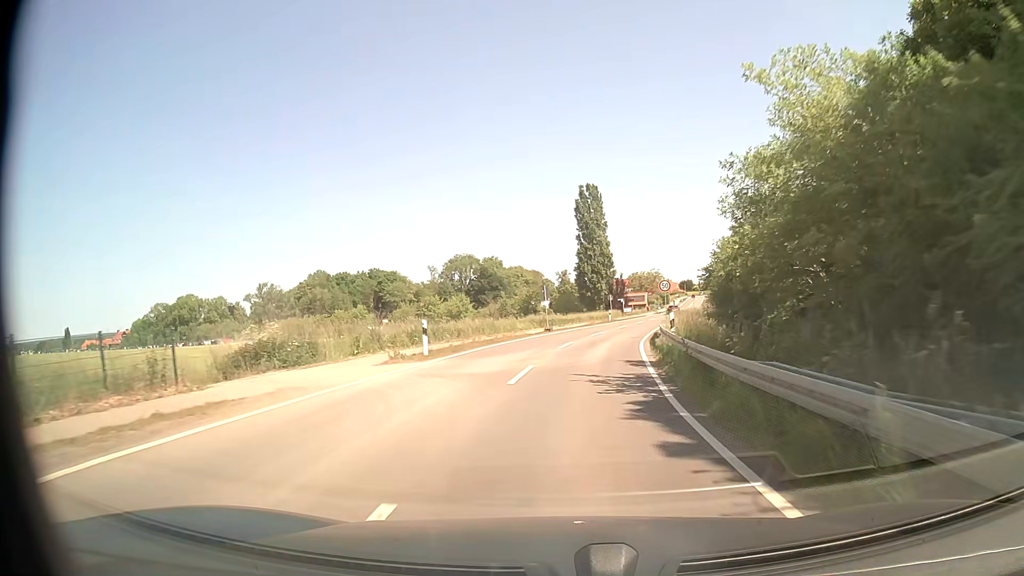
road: tertiary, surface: asphalt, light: Day
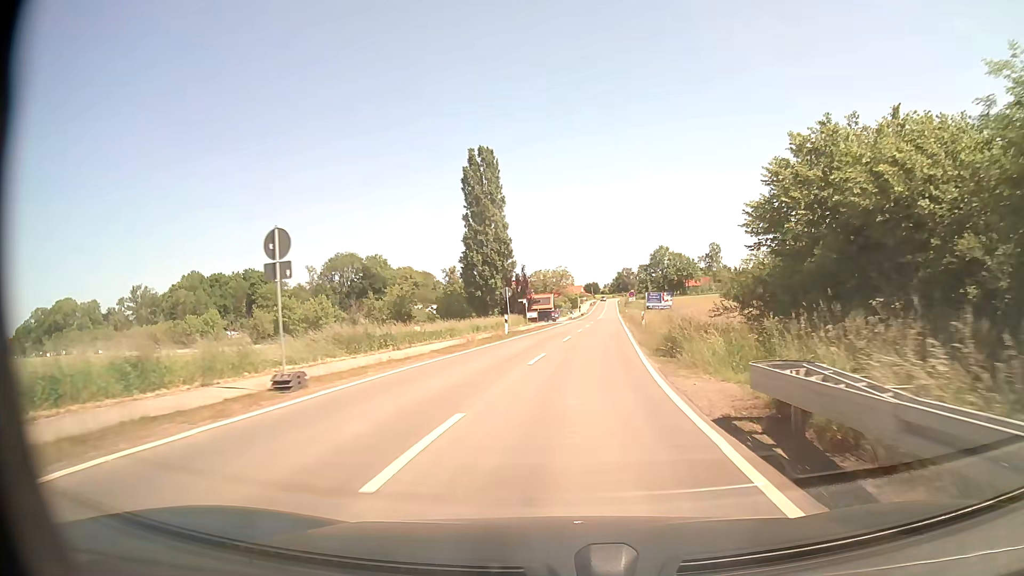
(+2.2, +31.4) m; +9°
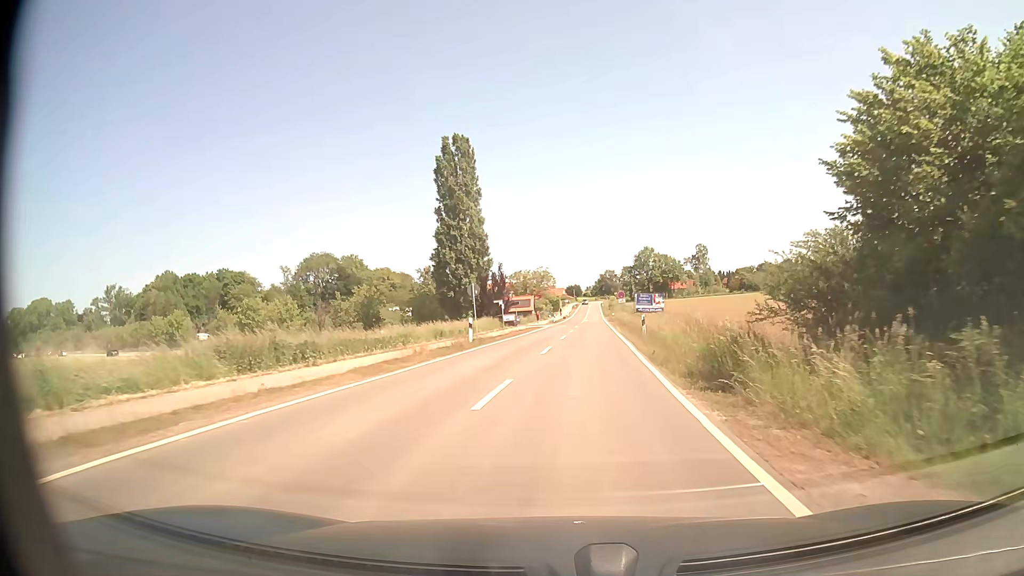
(+0.1, +7.7) m; +1°
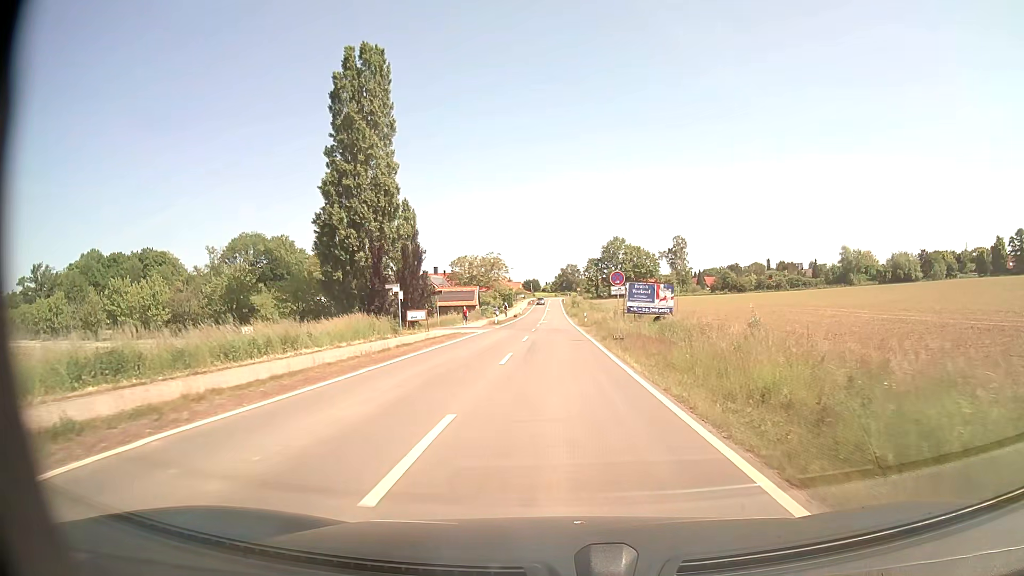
(+1.2, +28.3) m; +4°
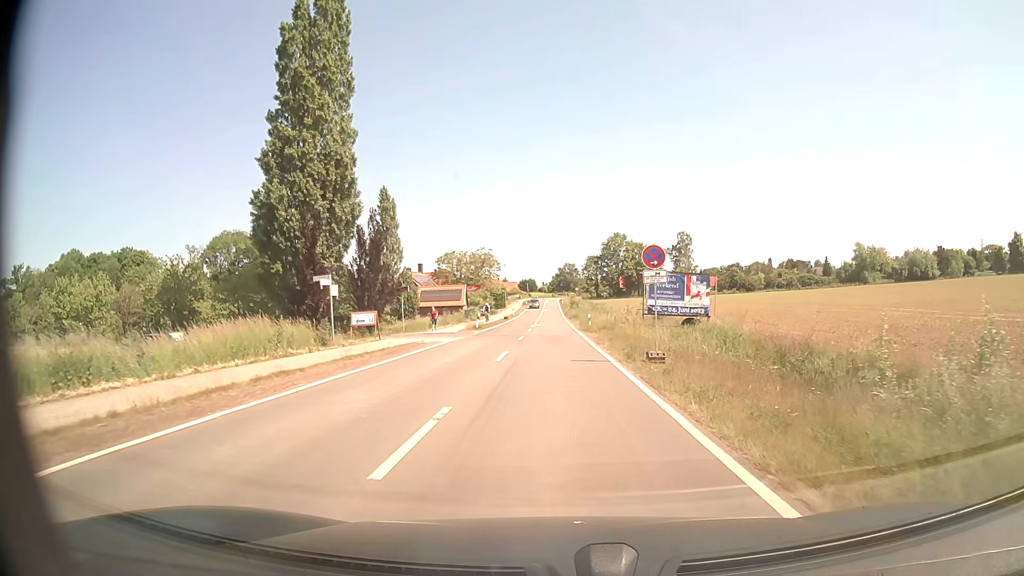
(0.0, +11.2) m; 0°
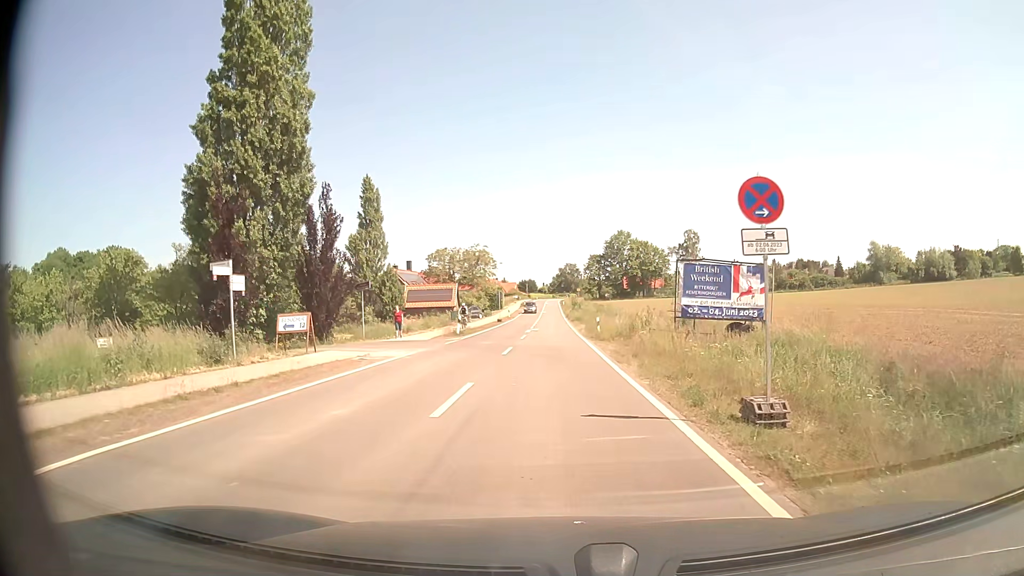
(0.0, +8.7) m; 0°
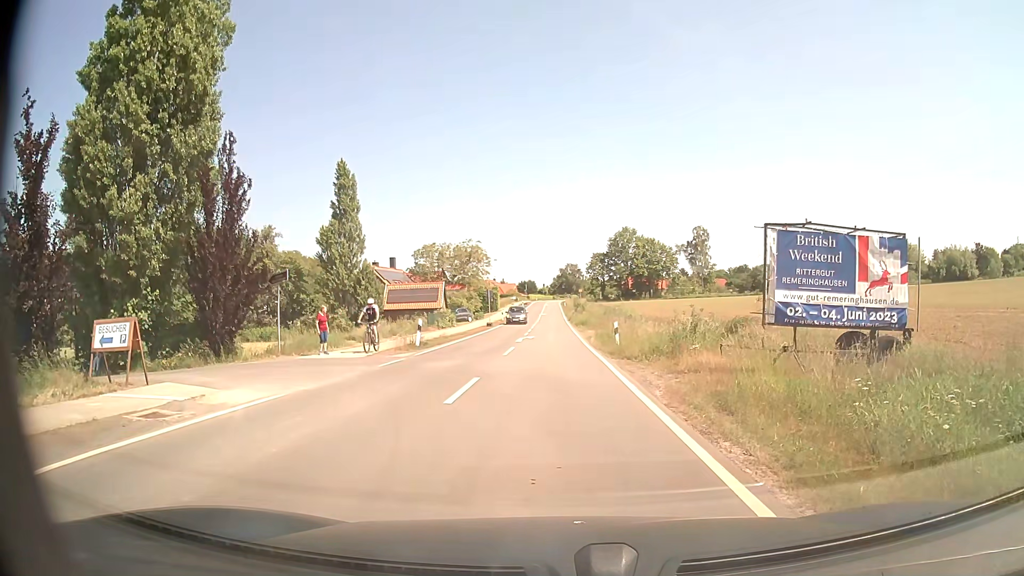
(0.0, +10.3) m; -1°
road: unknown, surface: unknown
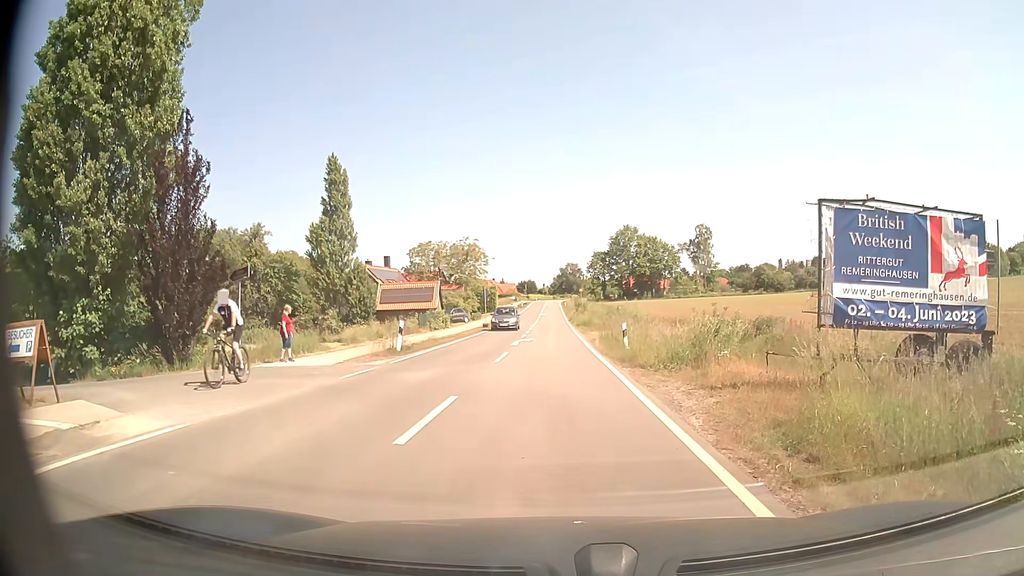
(+0.1, +3.0) m; +1°
